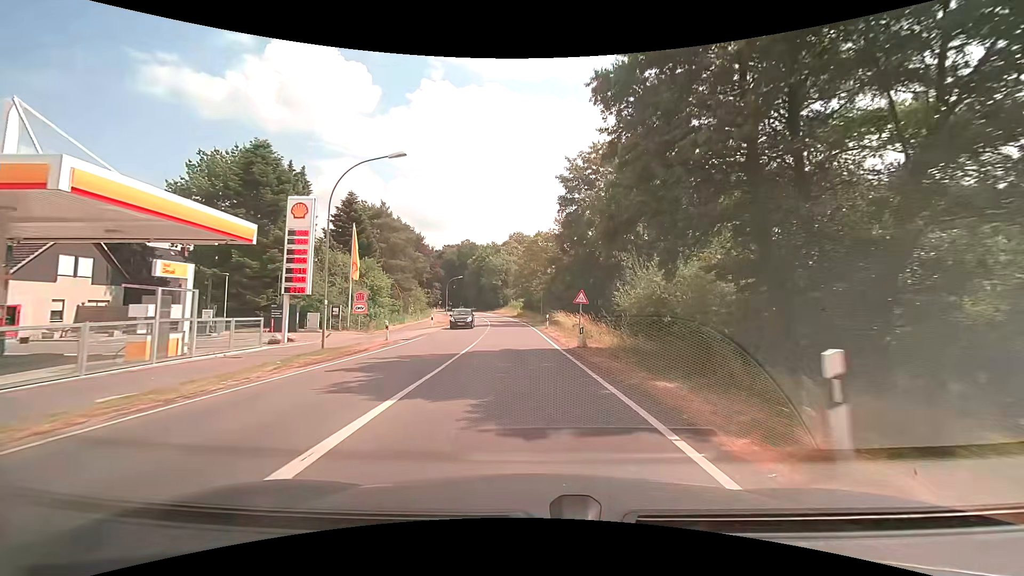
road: secondary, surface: asphalt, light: Day
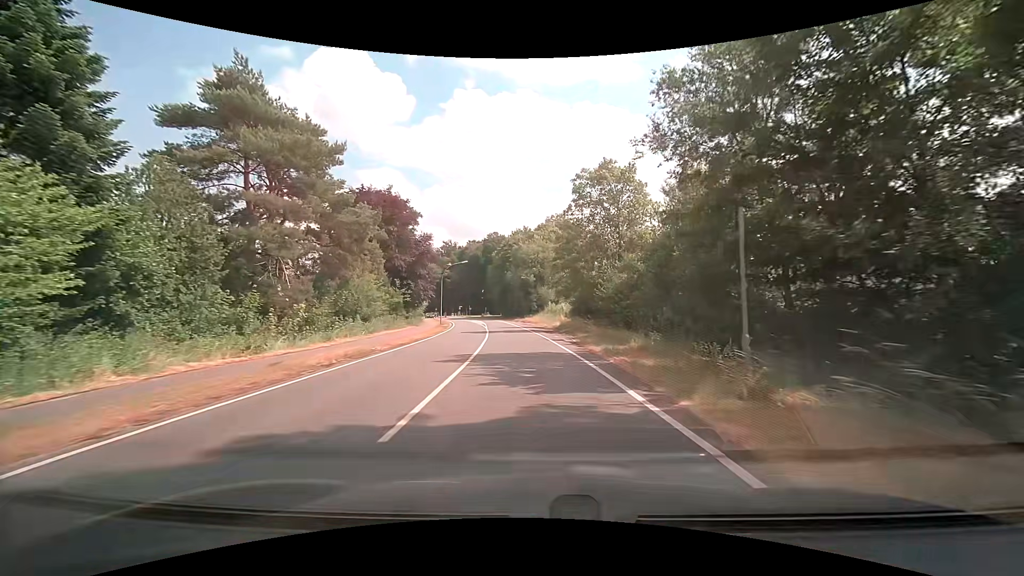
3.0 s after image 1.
(-2.0, +40.1) m; -4°
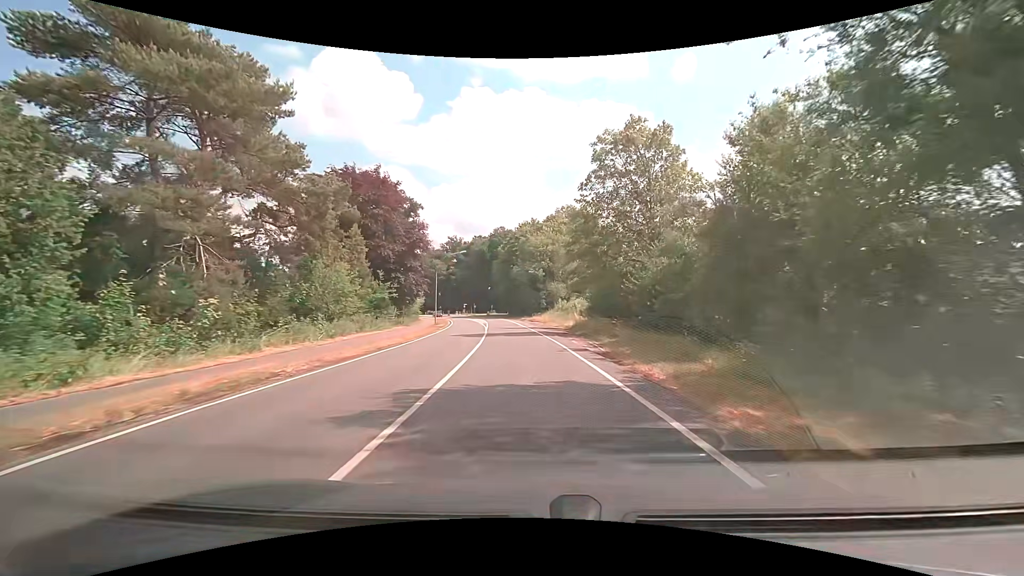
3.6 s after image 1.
(-0.1, +8.1) m; -1°
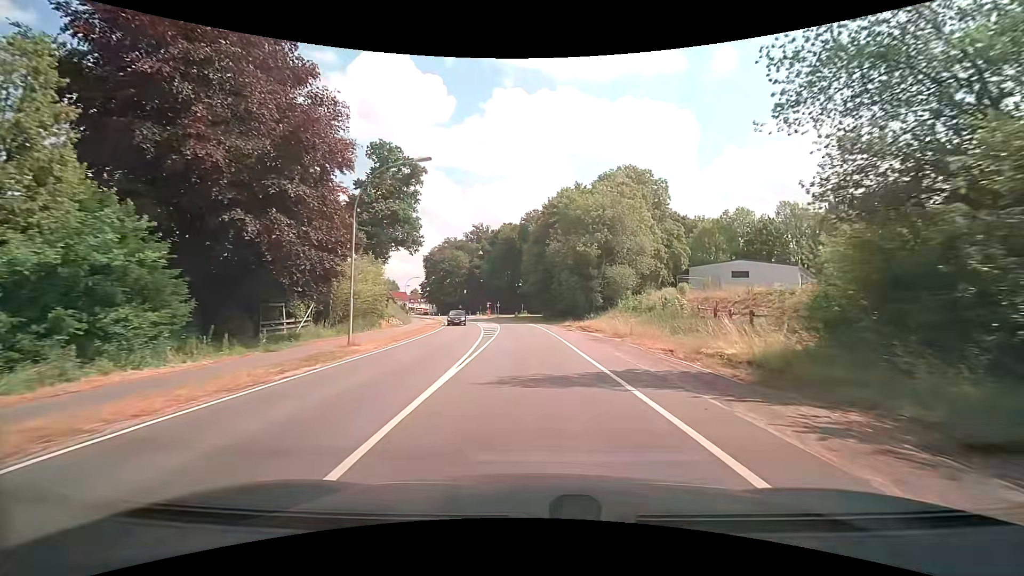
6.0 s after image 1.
(-1.3, +31.5) m; -4°
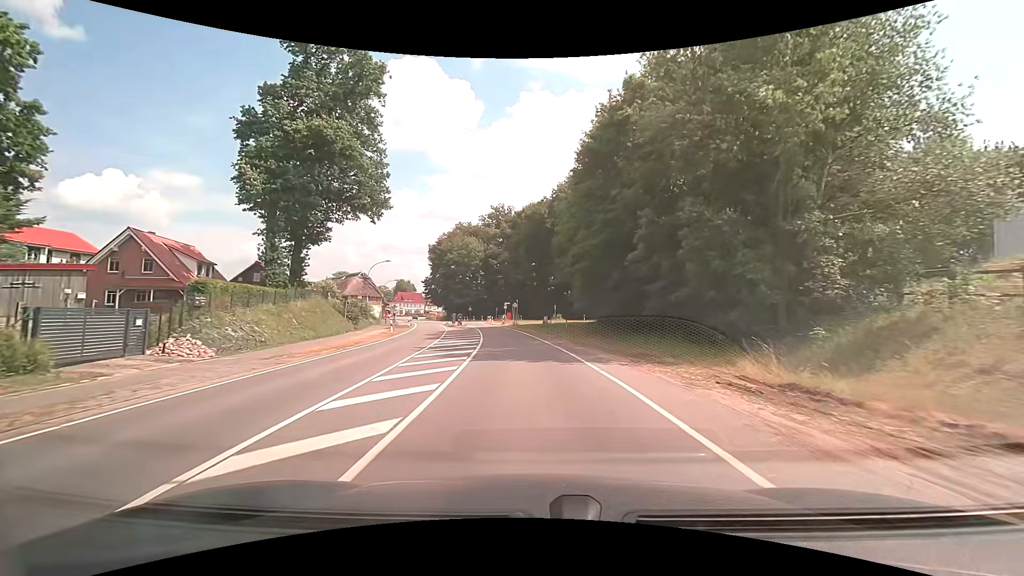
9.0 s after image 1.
(-0.9, +37.9) m; -3°
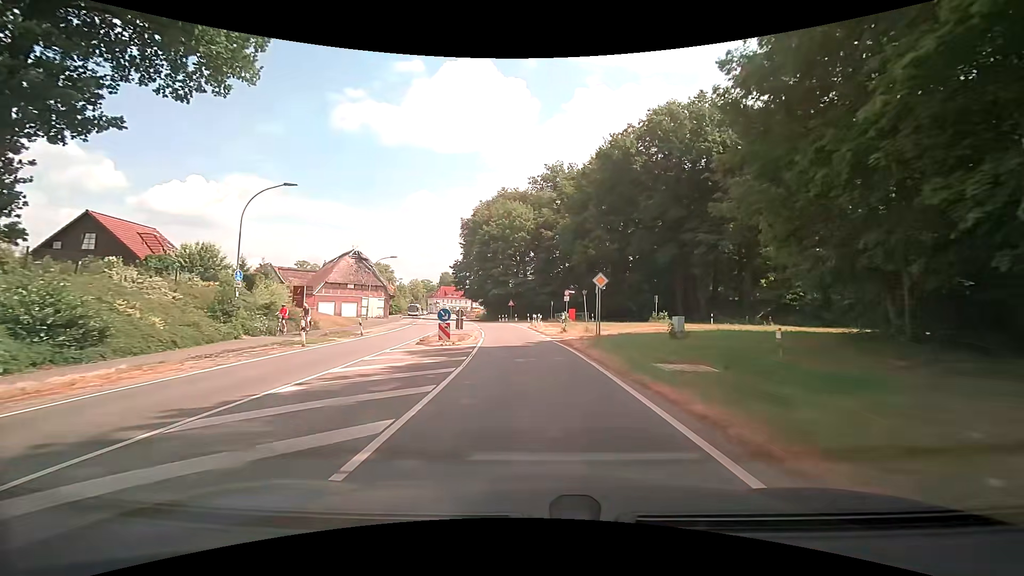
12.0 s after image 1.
(-2.3, +37.7) m; -7°
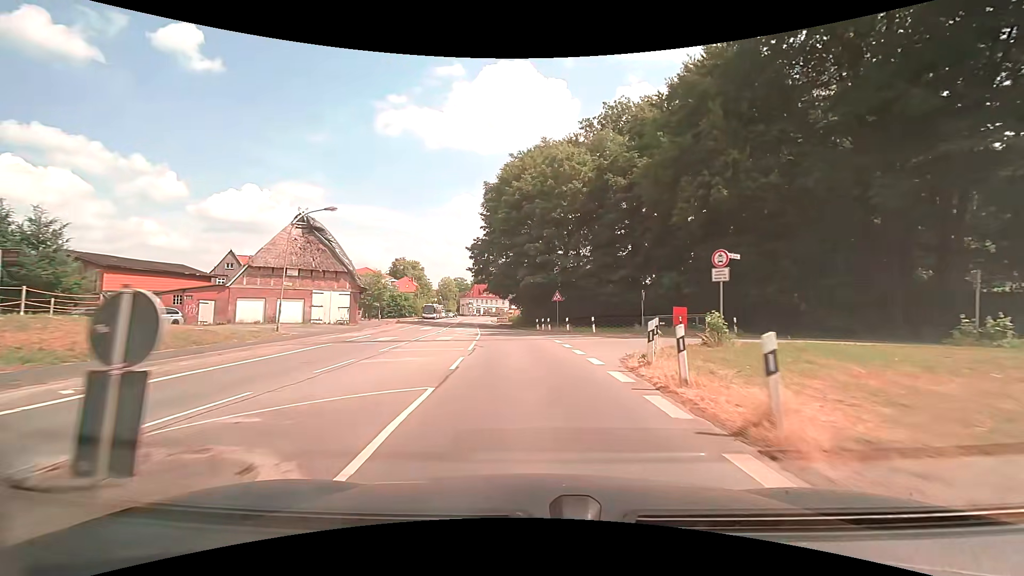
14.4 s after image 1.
(-1.4, +30.6) m; -5°
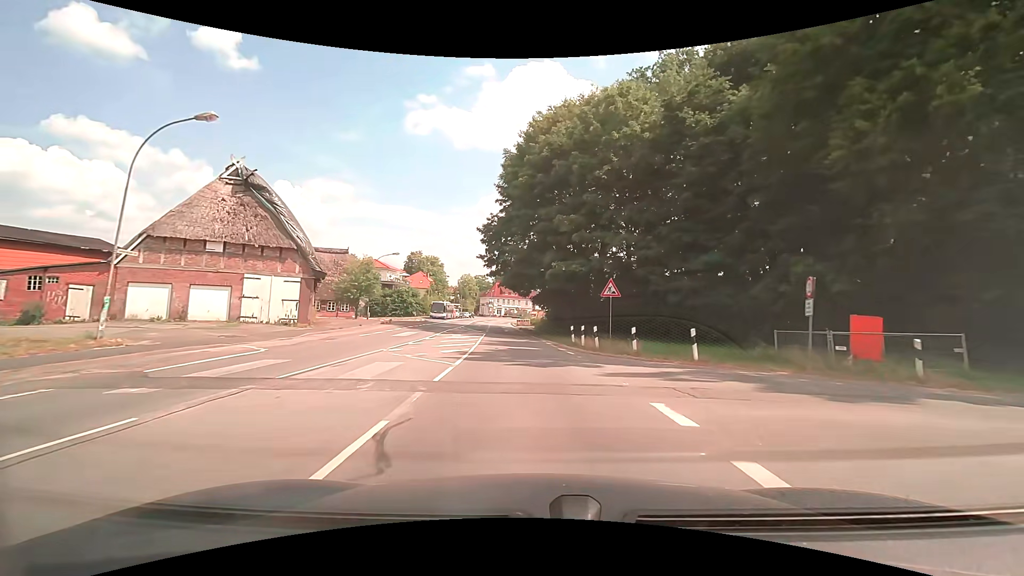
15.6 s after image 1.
(-0.4, +15.1) m; -3°
(0, +10) (-1, +20) (-1, +30) (-2, +40) (-3, +50) (-4, +60) (-4, +70) (-5, +80) (-6, +90) (-6, +100) m
